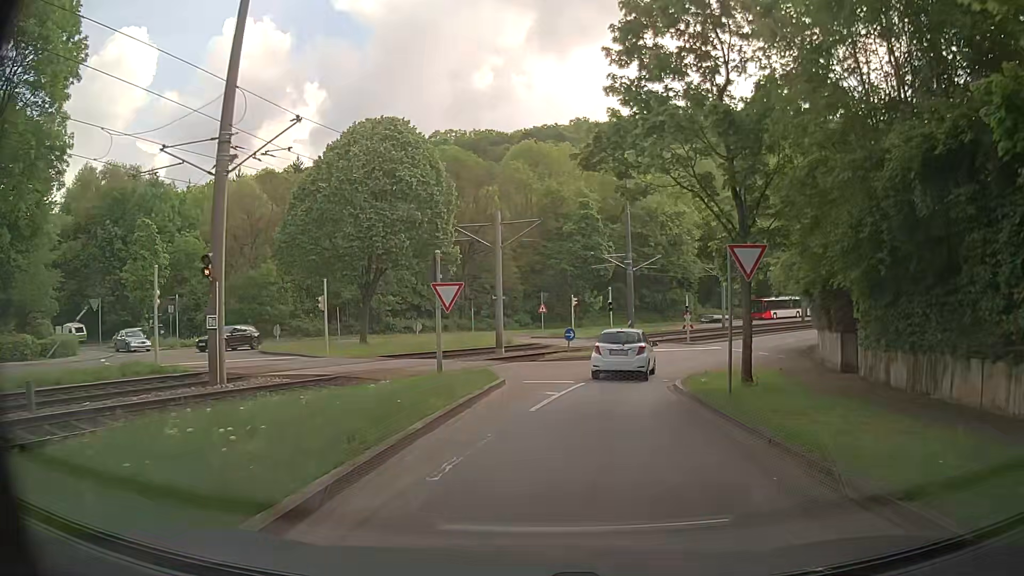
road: secondary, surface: asphalt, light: Day
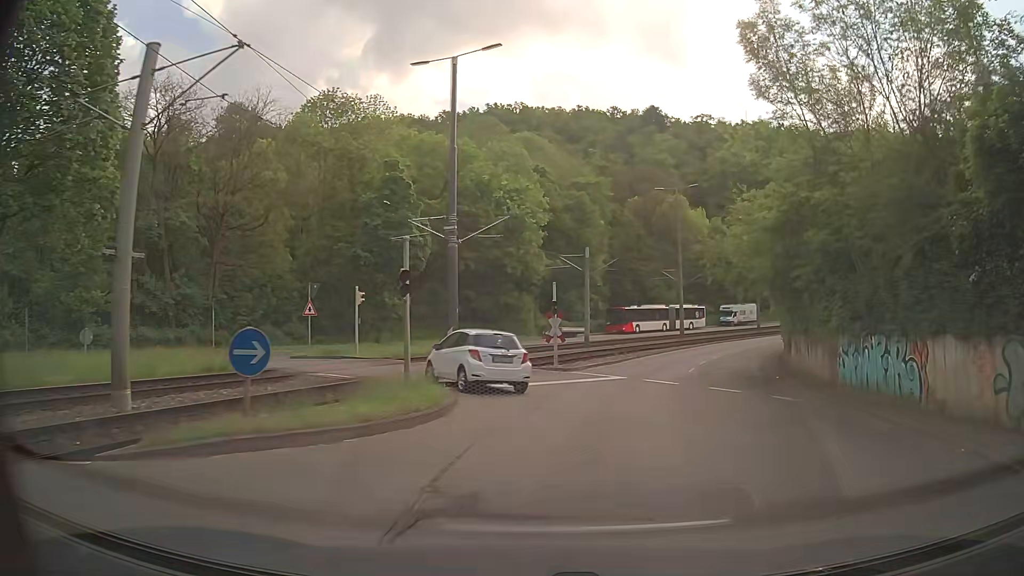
(+2.4, +21.0) m; +15°
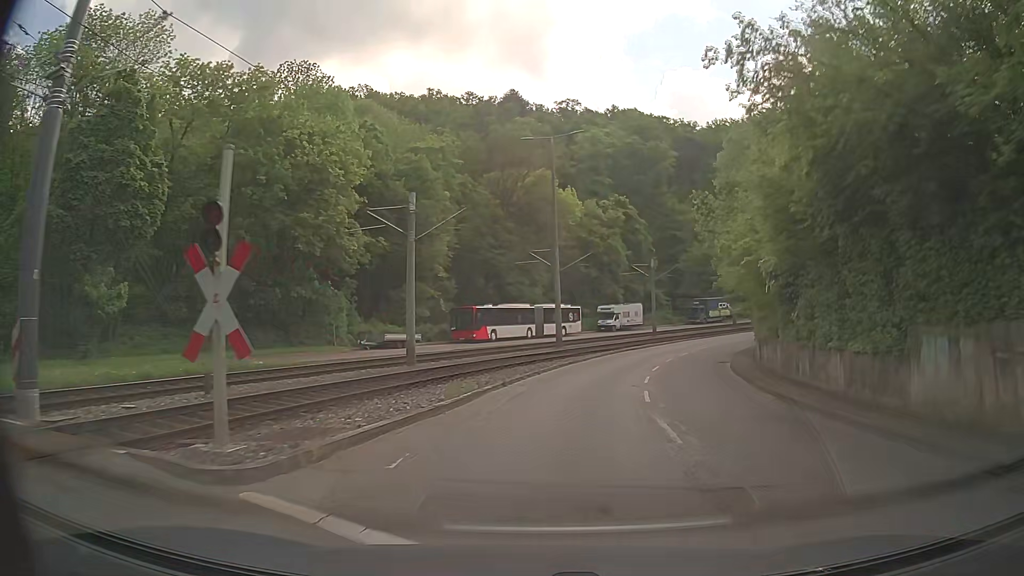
(+2.5, +20.0) m; +12°
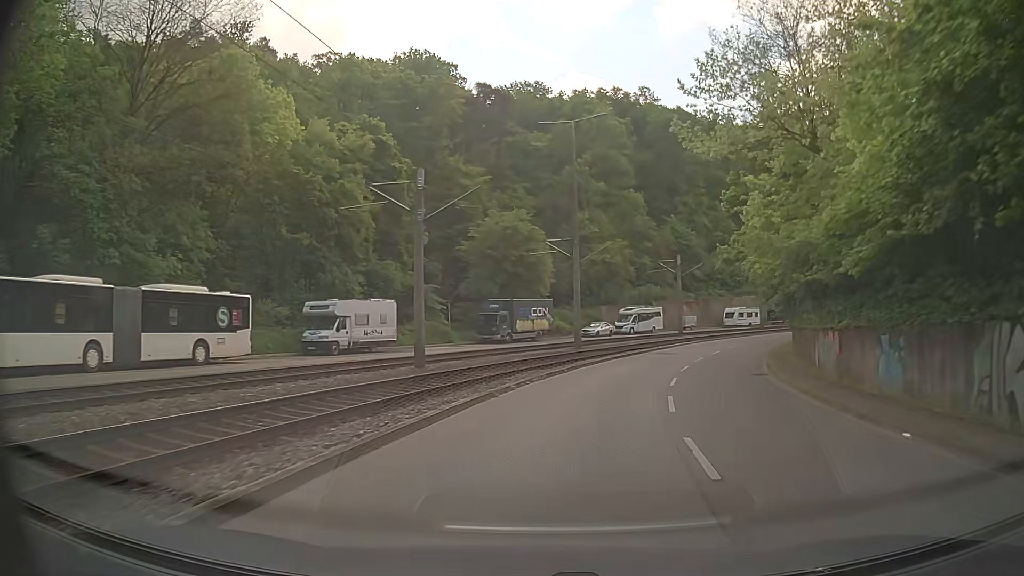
(+6.8, +38.6) m; +20°
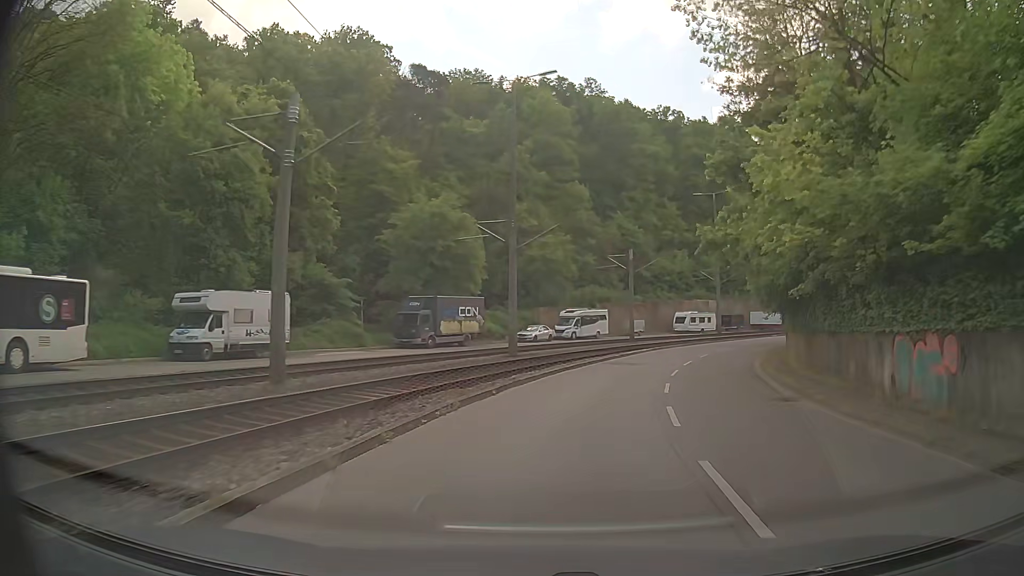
(+0.4, +8.0) m; +6°
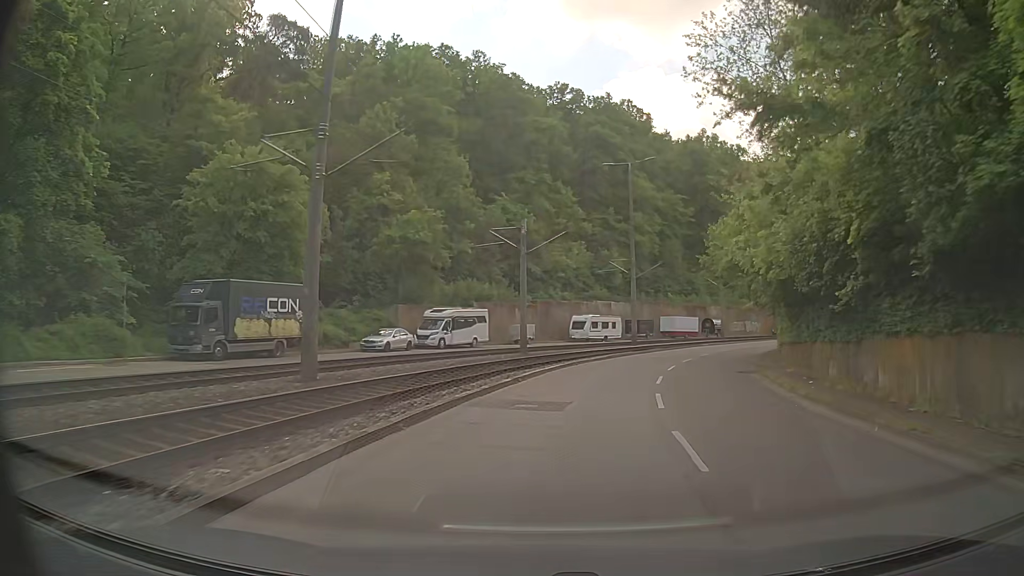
(+1.3, +16.0) m; +9°
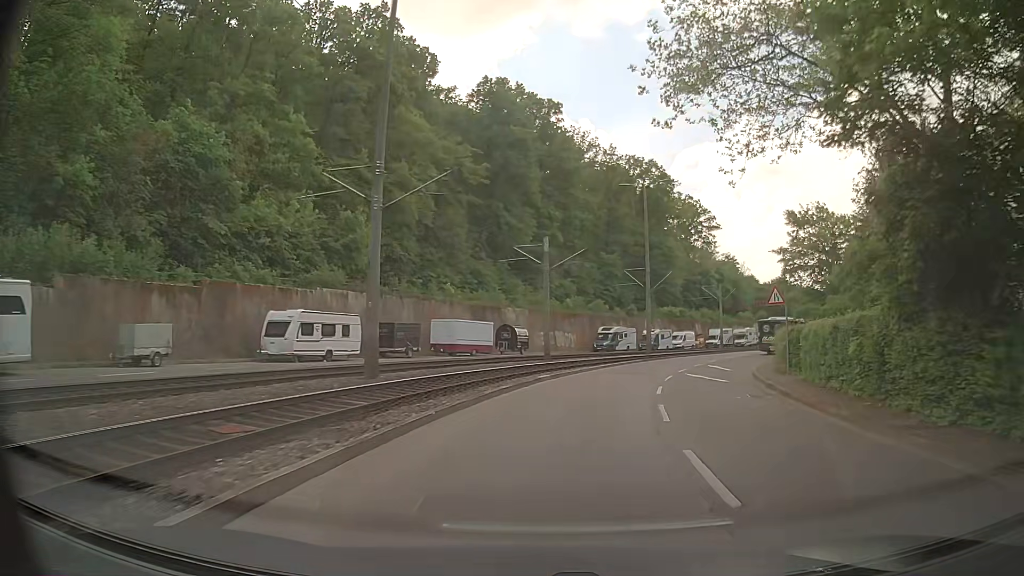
(+5.4, +31.5) m; +19°
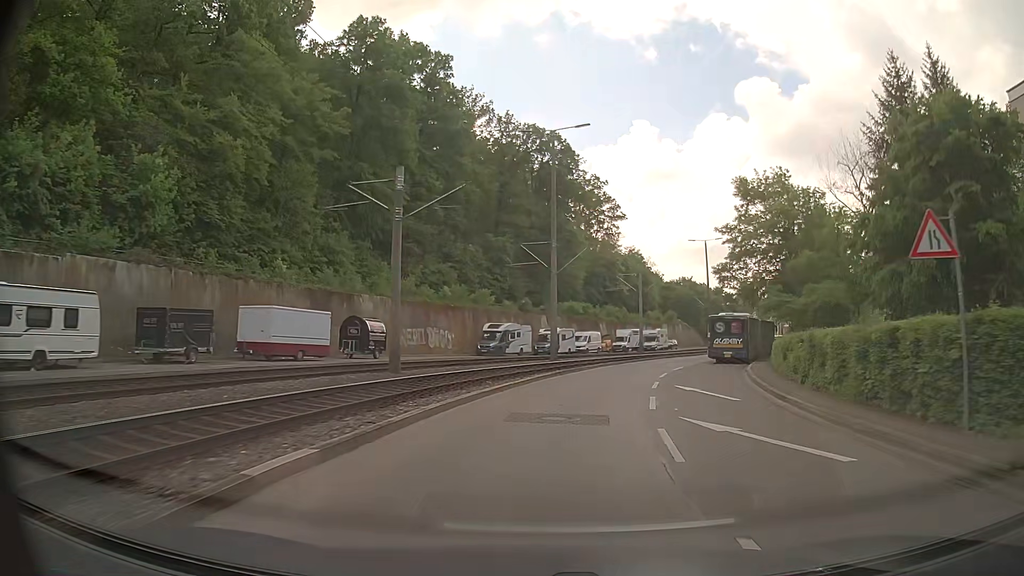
(+1.8, +16.0) m; +11°
(0, +10) (+2, +20) (+4, +30) (+7, +39) (+12, +48) (+16, +57) (+21, +66) (+26, +75) (+31, +83) (+36, +92) m
